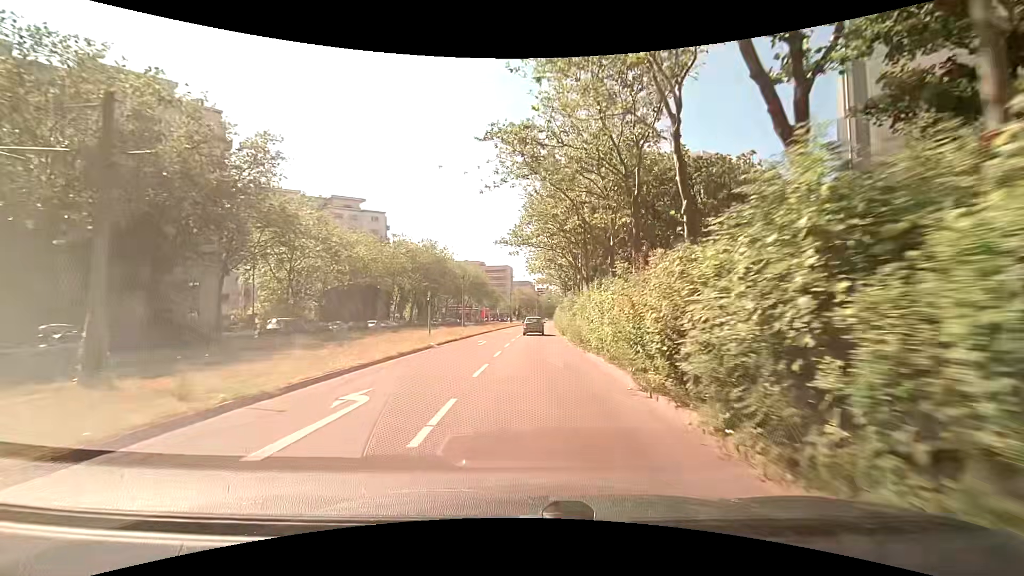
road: tertiary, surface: asphalt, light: Day
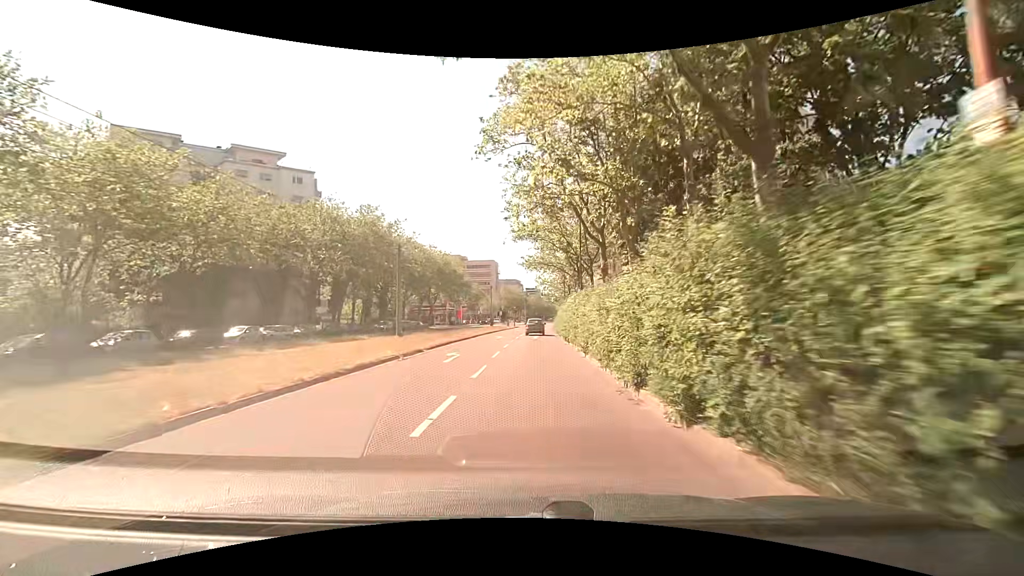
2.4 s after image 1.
(+0.4, +29.3) m; +2°
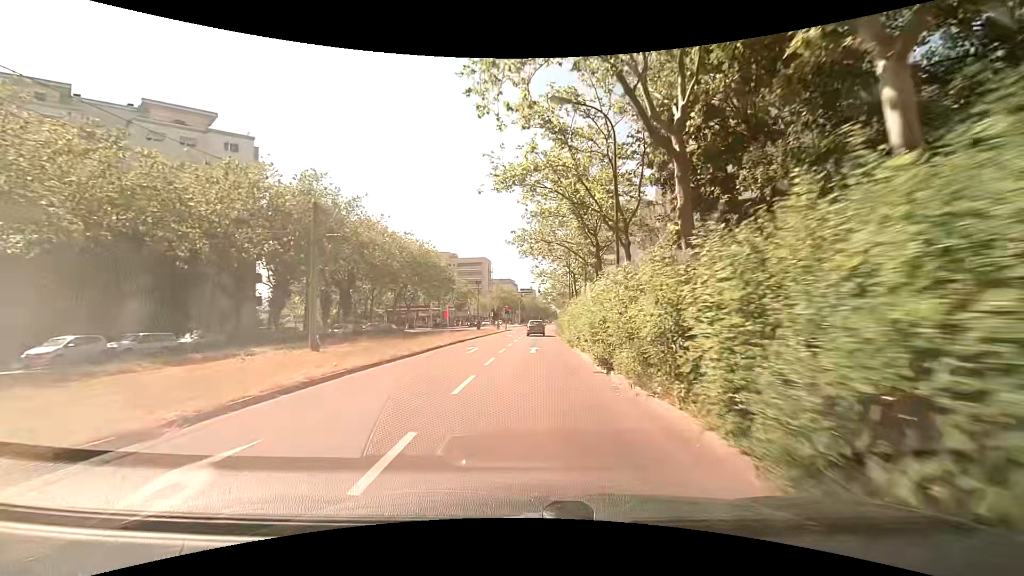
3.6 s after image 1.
(0.0, +14.8) m; +1°
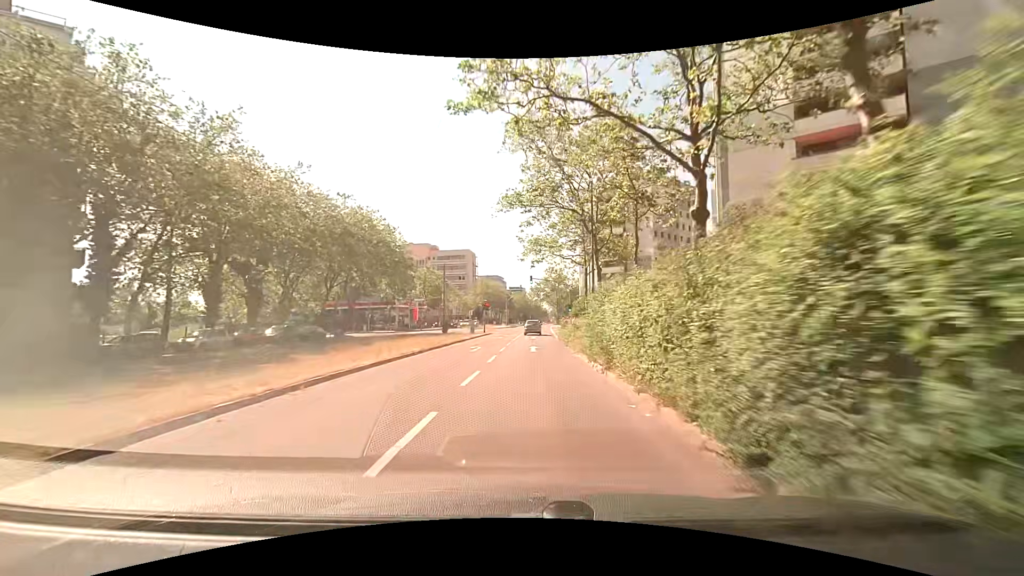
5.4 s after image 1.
(+0.2, +22.4) m; +1°
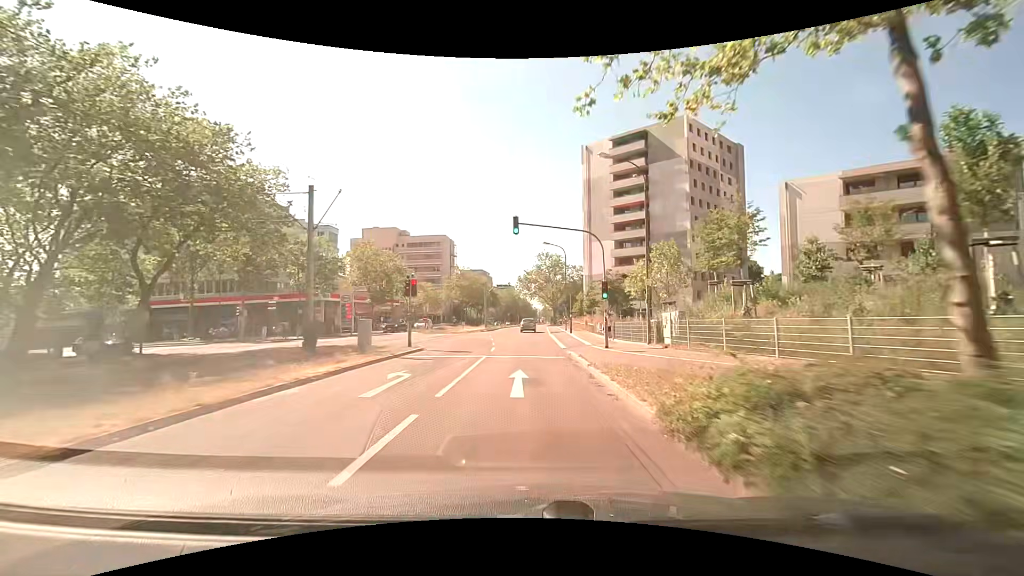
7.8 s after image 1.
(+0.1, +30.2) m; +1°
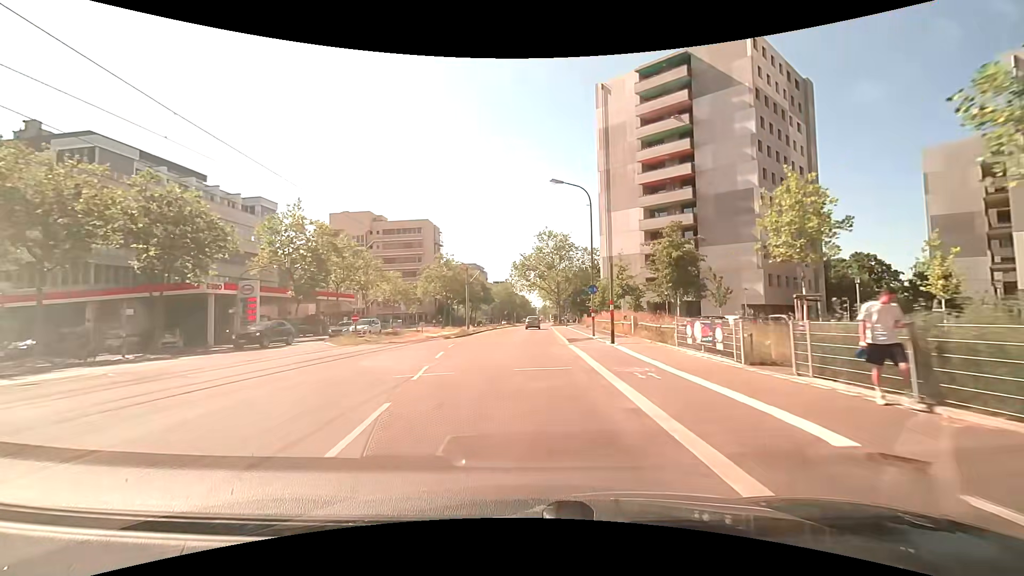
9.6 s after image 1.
(+0.1, +23.0) m; +1°
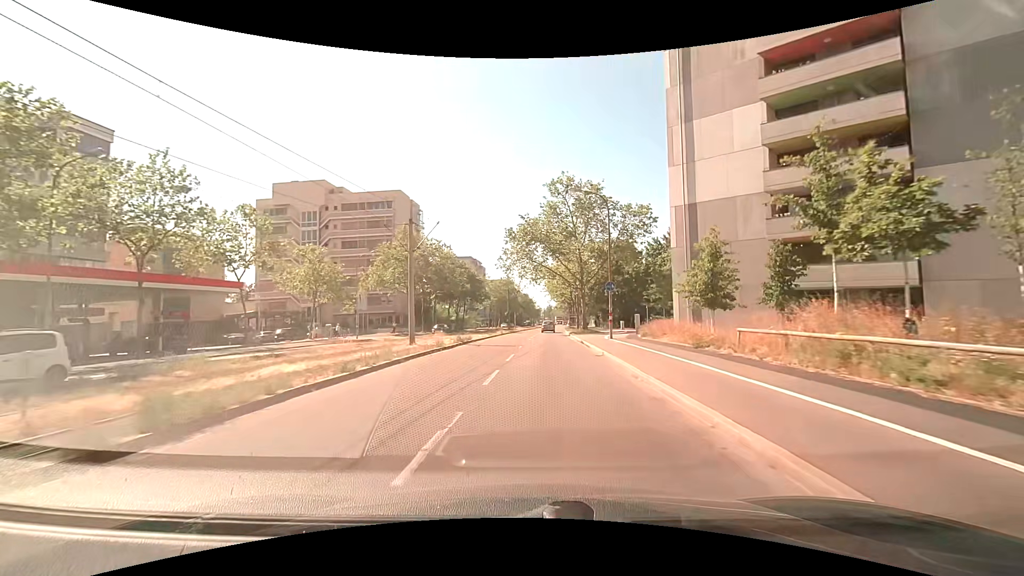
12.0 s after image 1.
(-0.5, +30.7) m; -1°
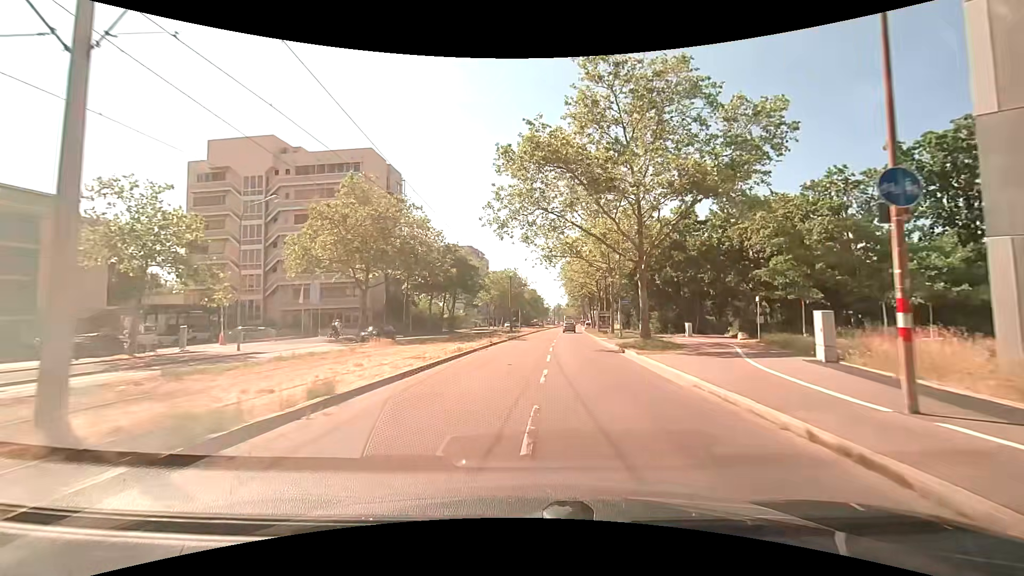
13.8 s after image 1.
(-0.3, +22.9) m; -1°
(0, +10) (0, +20) (0, +30) (+1, +40) (+2, +50) (+2, +60) (+3, +70) (+4, +80) (+5, +90) (+6, +100) m
